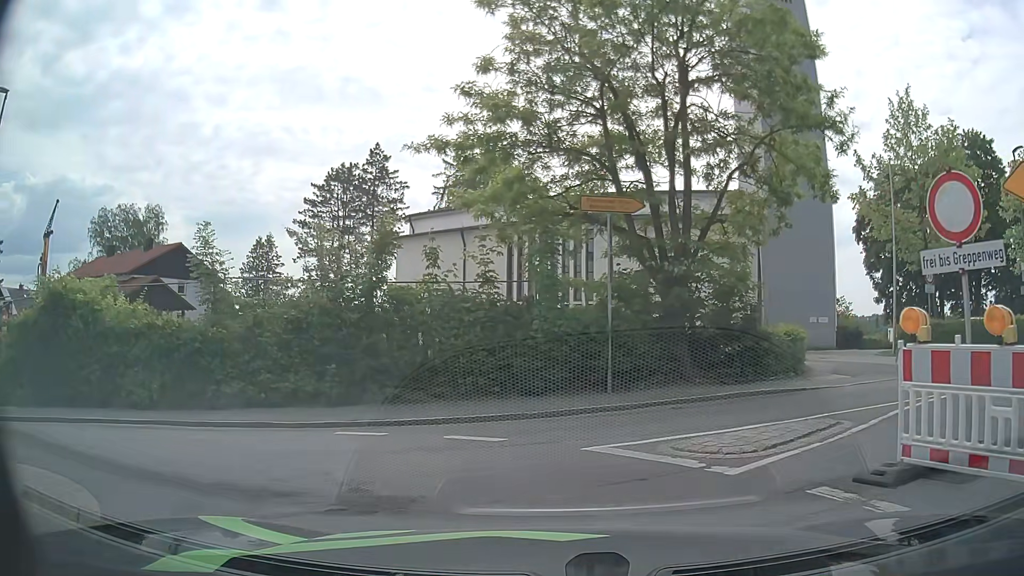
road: tertiary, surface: asphalt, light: Day
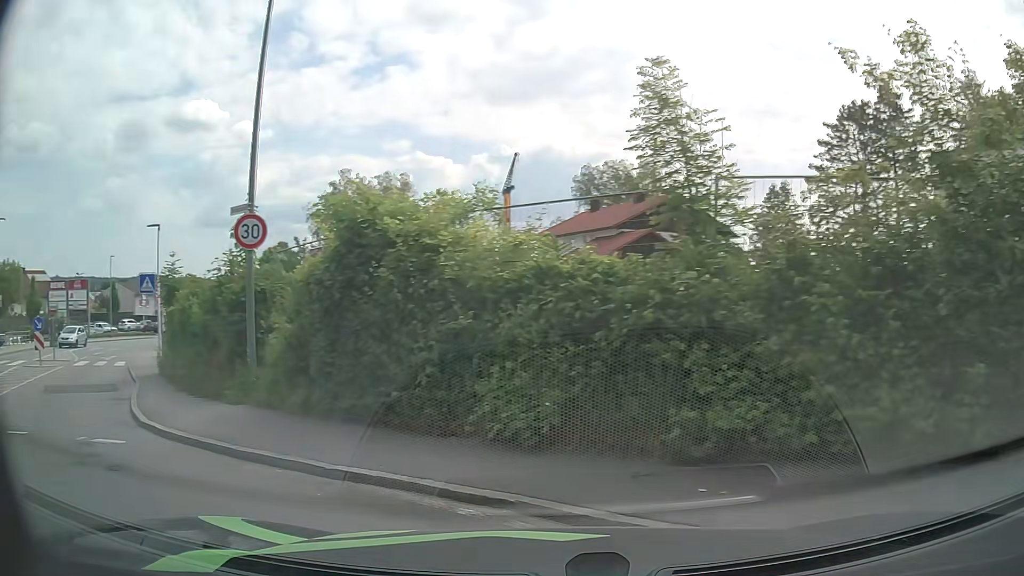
(-2.0, +7.6) m; -45°
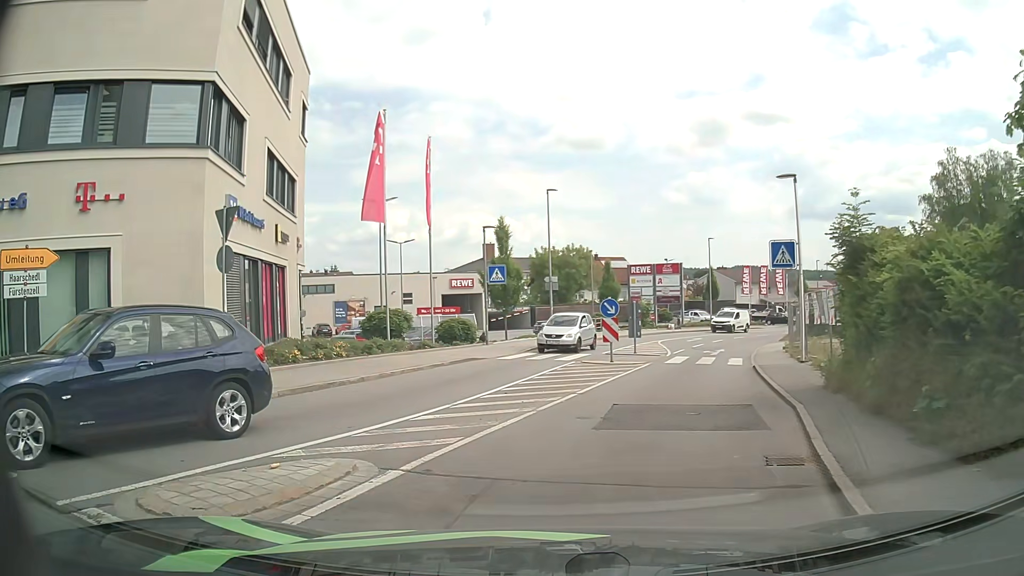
(-3.8, +6.7) m; -50°
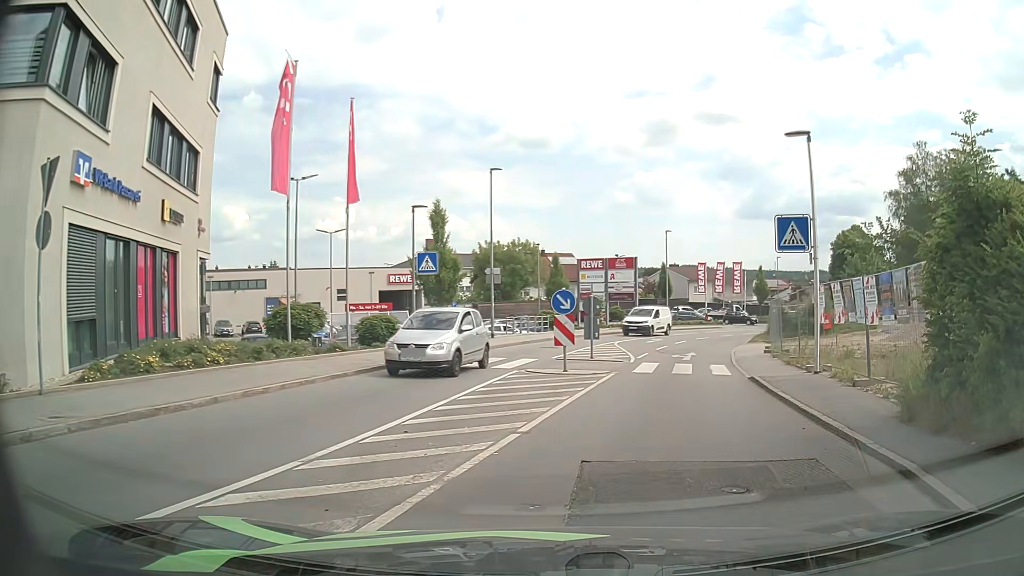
(+0.1, +4.8) m; +2°
(+2, +10) (+4, +20) (+7, +29) (+11, +38) (+16, +47) (+21, +55) (+28, +63) (+34, +70) (+41, +78) (+47, +86) m
